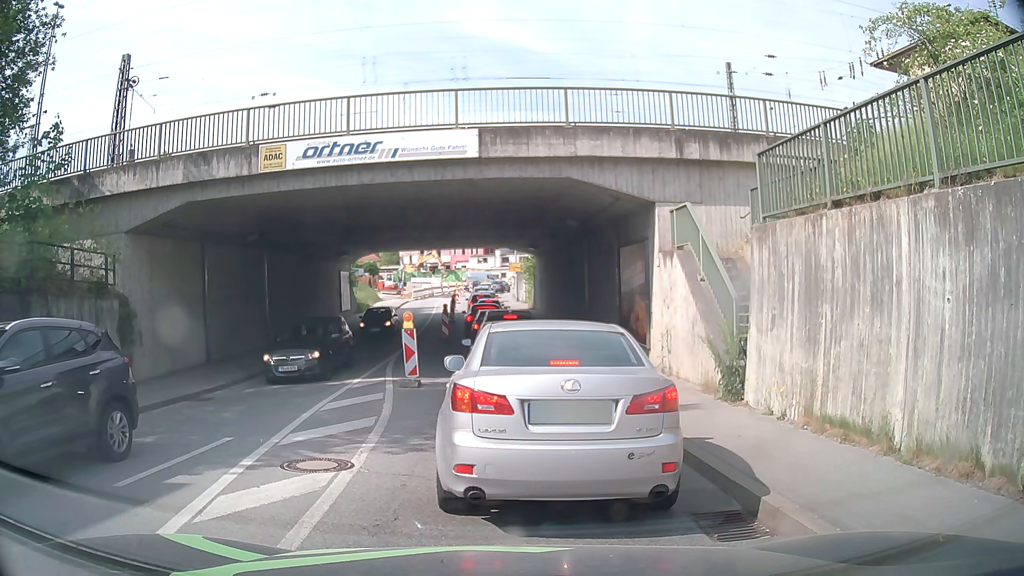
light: Day
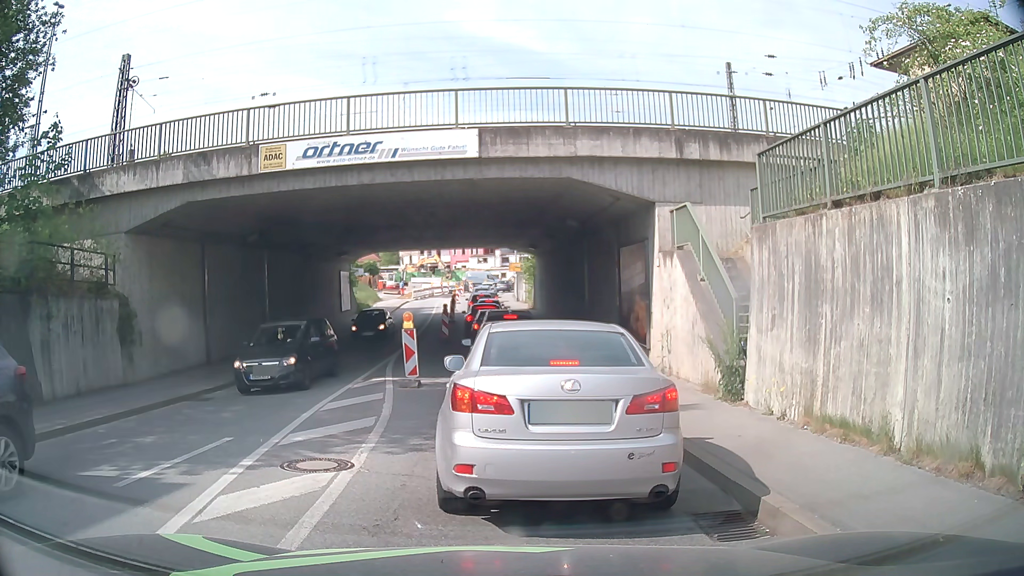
(0.0, 0.0) m; 0°
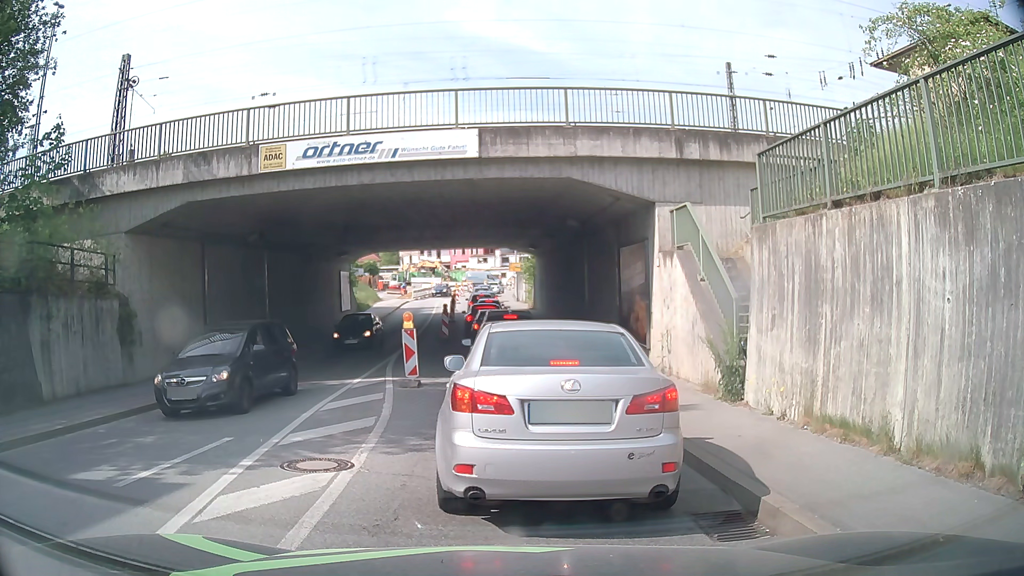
(0.0, 0.0) m; 0°
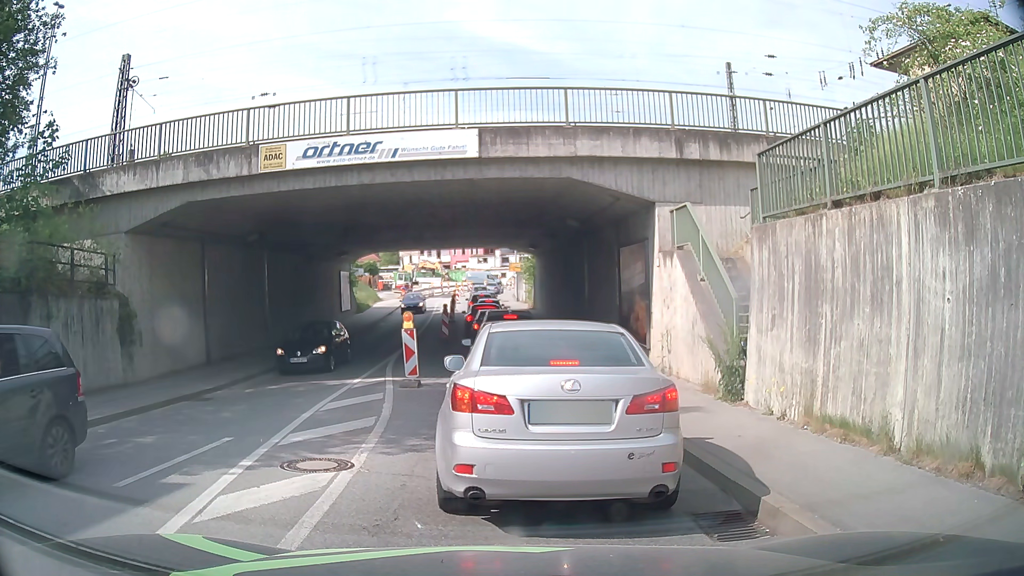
(0.0, 0.0) m; 0°
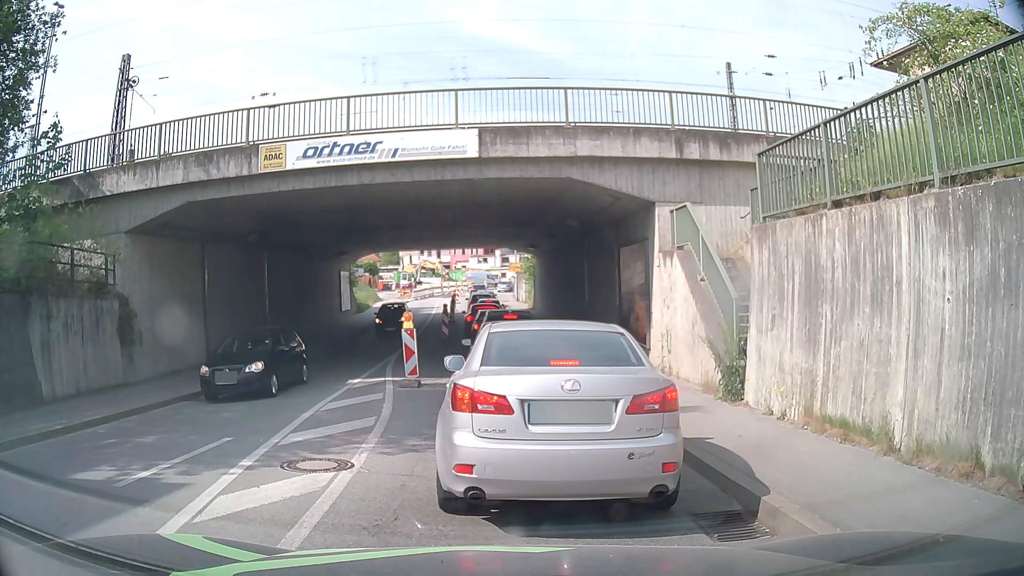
(0.0, 0.0) m; 0°
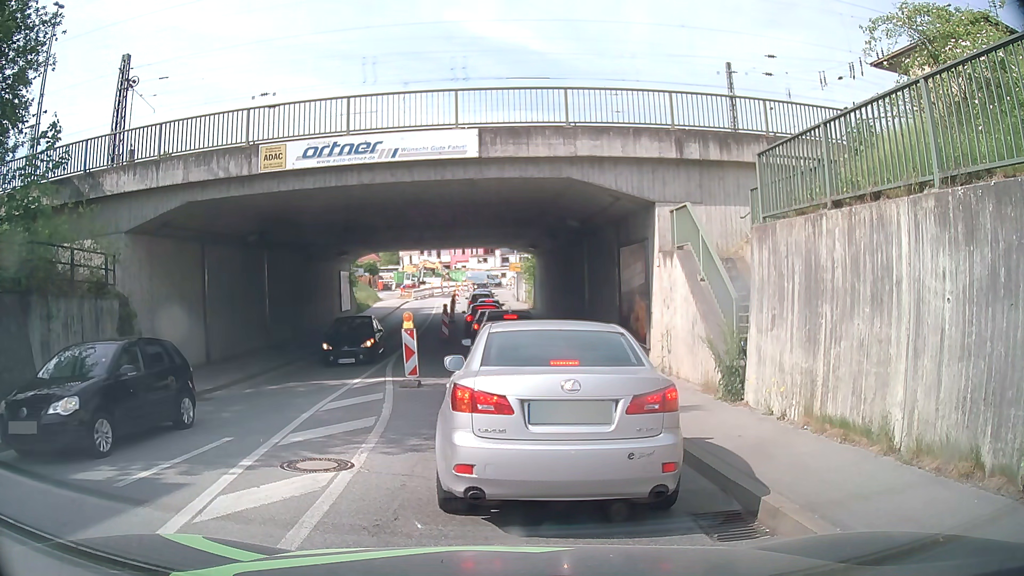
(0.0, 0.0) m; 0°
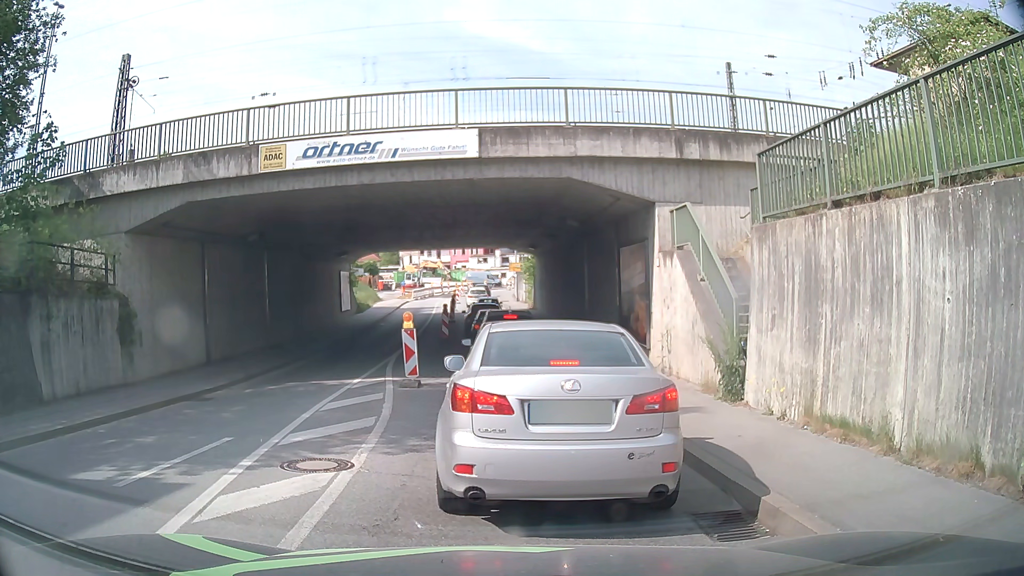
(0.0, 0.0) m; 0°
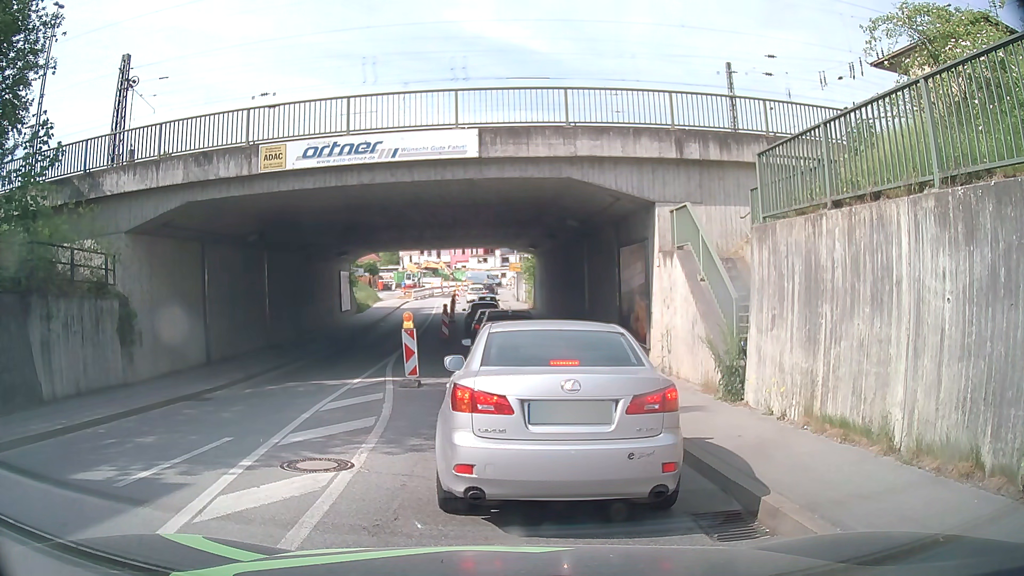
(0.0, 0.0) m; 0°
